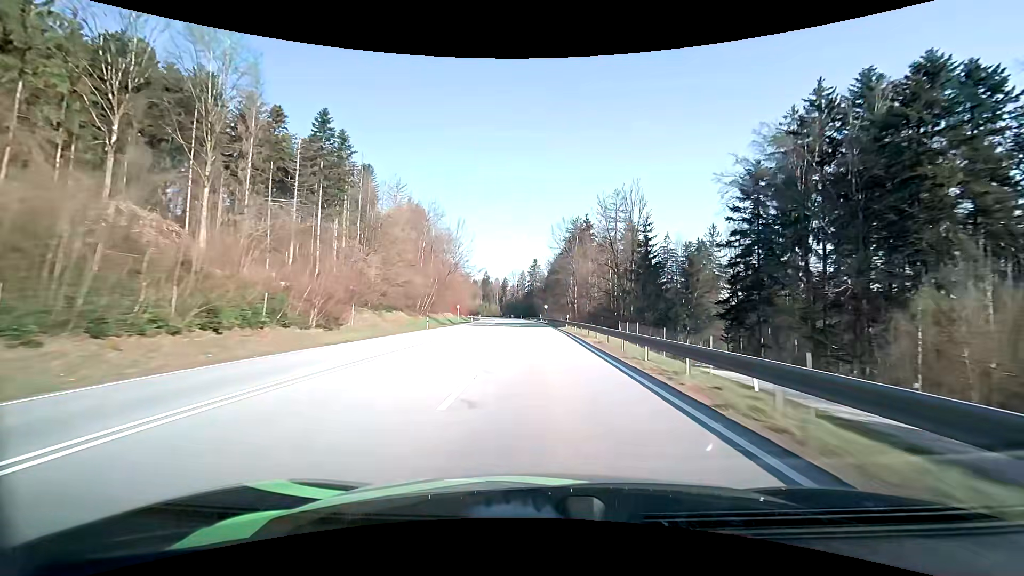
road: primary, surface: asphalt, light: Day
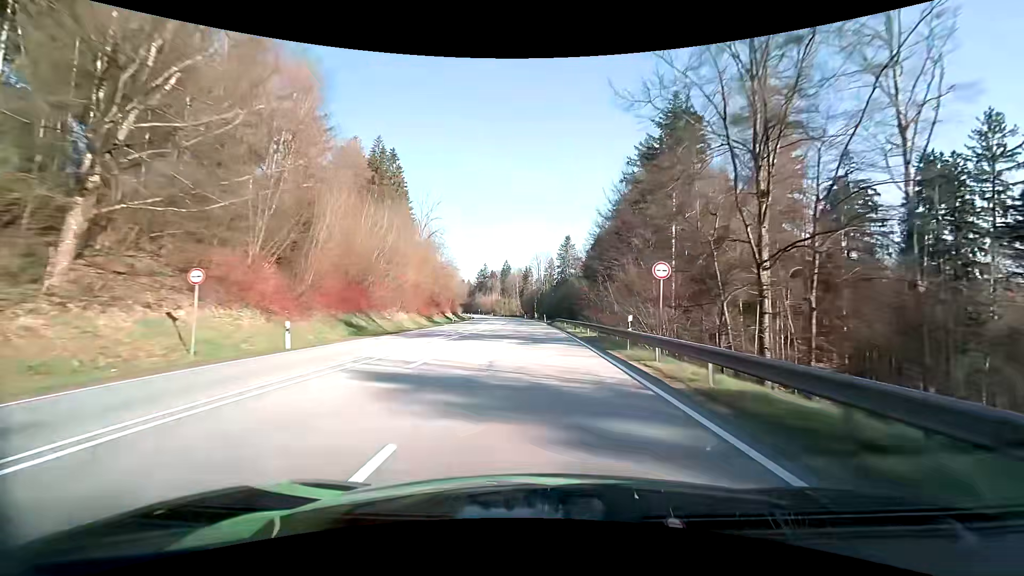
(-1.7, +77.9) m; -3°
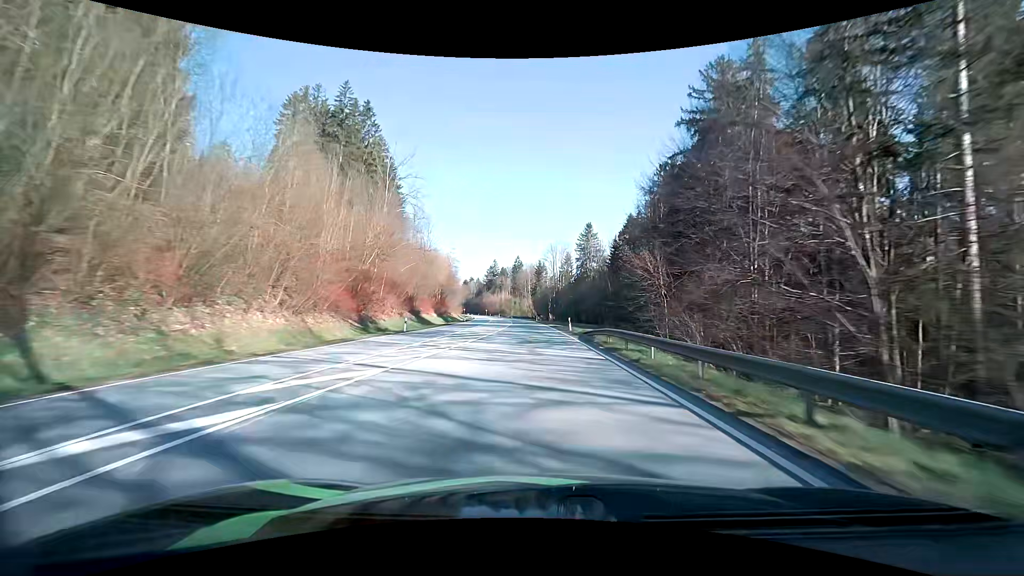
(-0.5, +31.0) m; -2°
